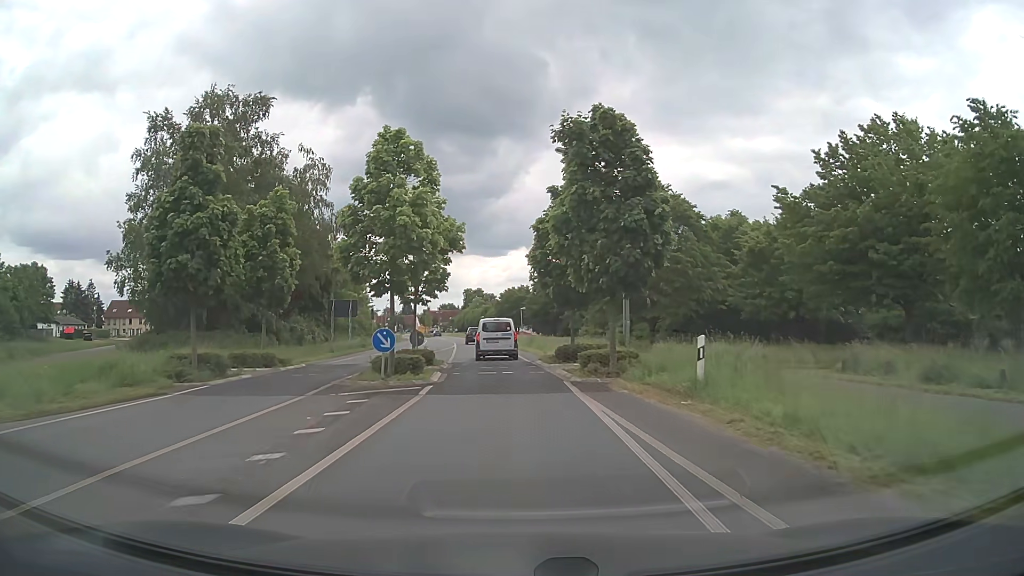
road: tertiary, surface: asphalt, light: Day
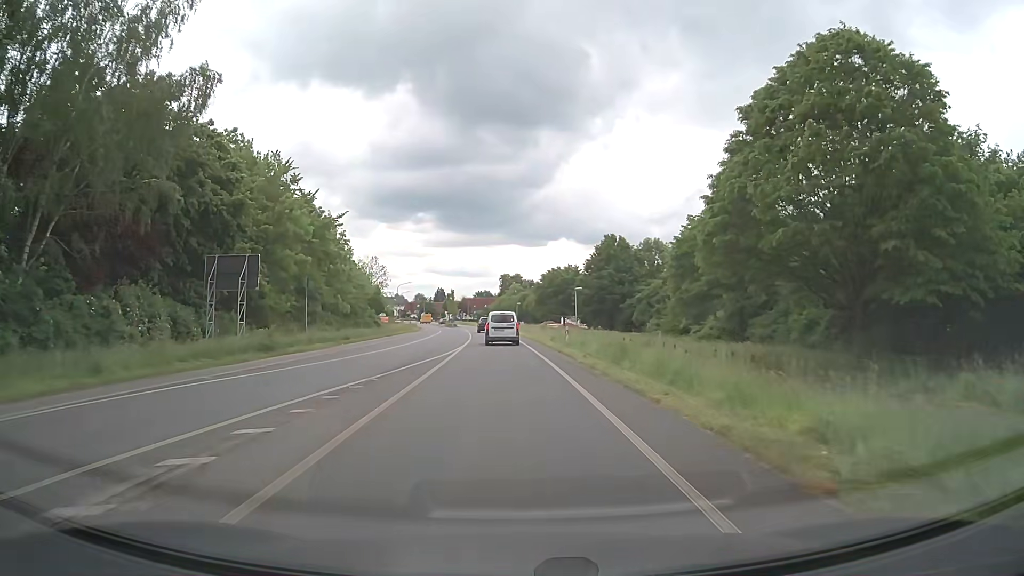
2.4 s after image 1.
(-0.9, +28.2) m; -3°
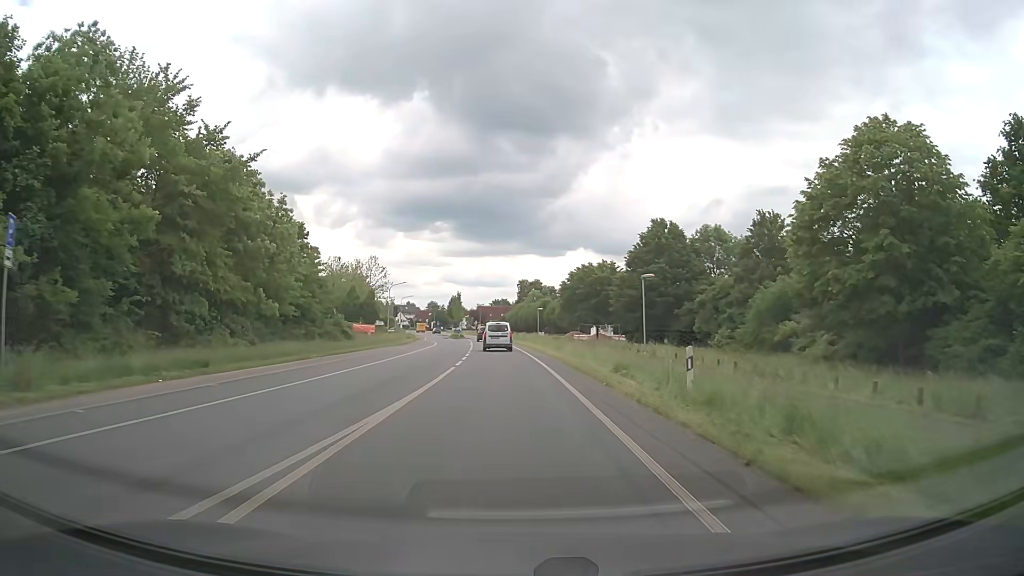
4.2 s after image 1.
(-0.6, +22.0) m; -2°
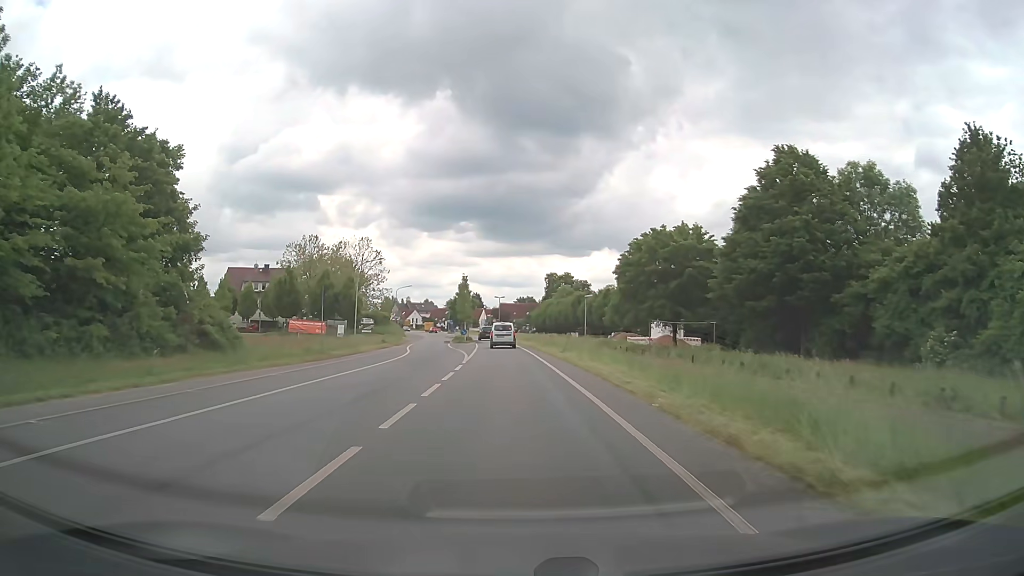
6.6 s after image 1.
(-0.6, +30.5) m; -2°
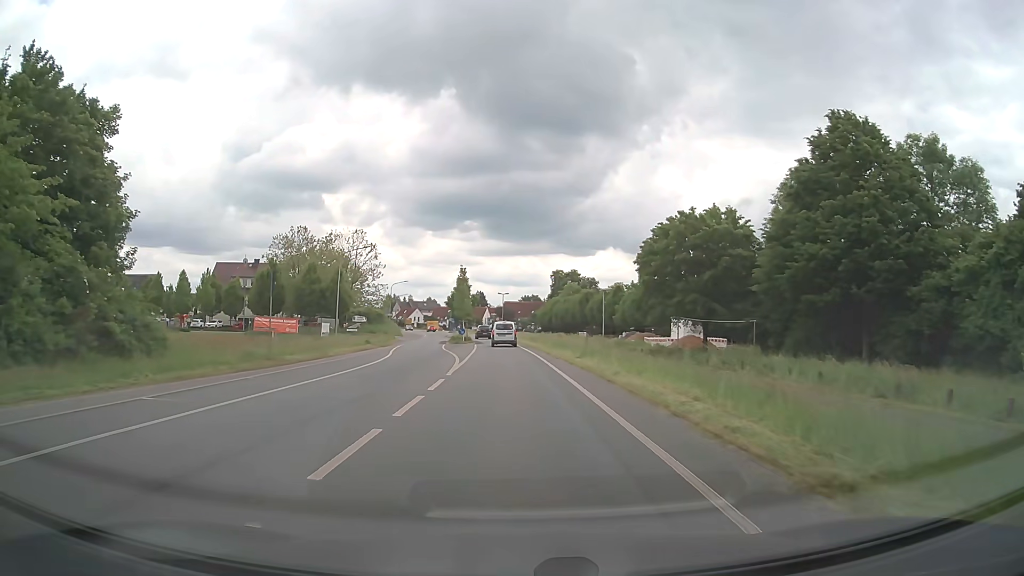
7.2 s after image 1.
(0.0, +7.8) m; -1°
(0, +10) (0, +20) (0, +30) (-1, +40) (-1, +50) (-1, +60) (-2, +70) (-3, +80) (-4, +90) (-6, +100) m
